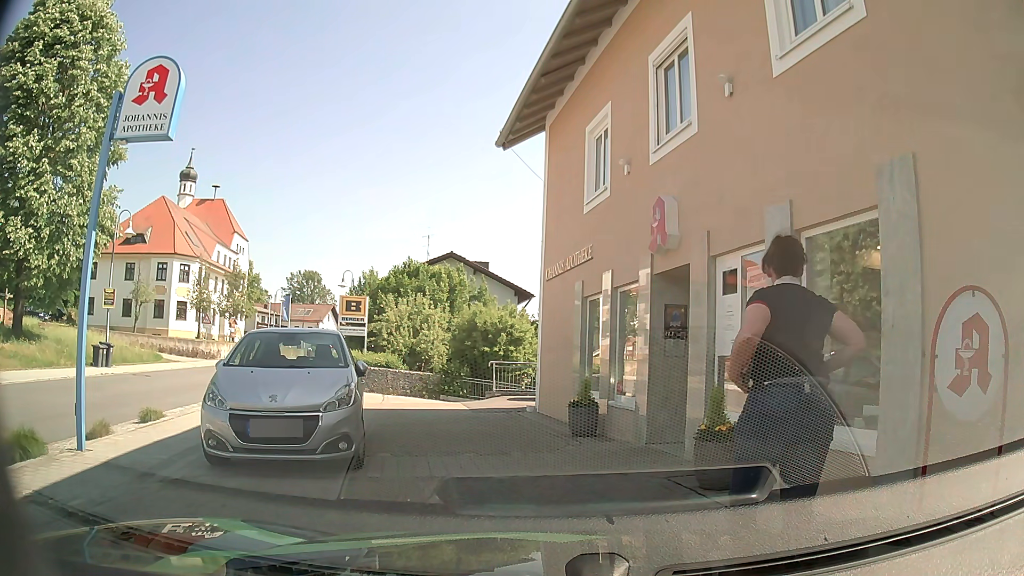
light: Day
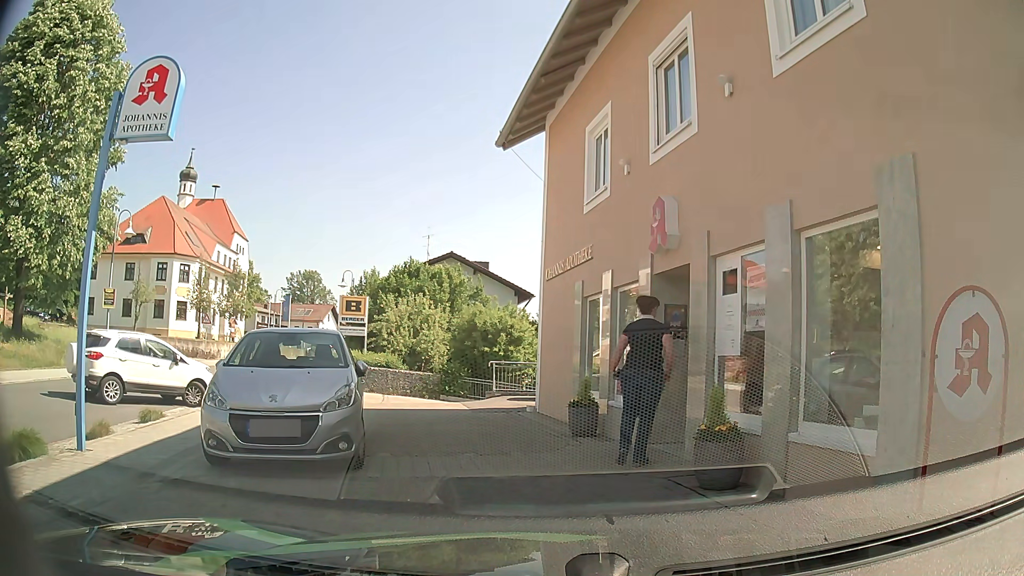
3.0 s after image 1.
(0.0, 0.0) m; 0°
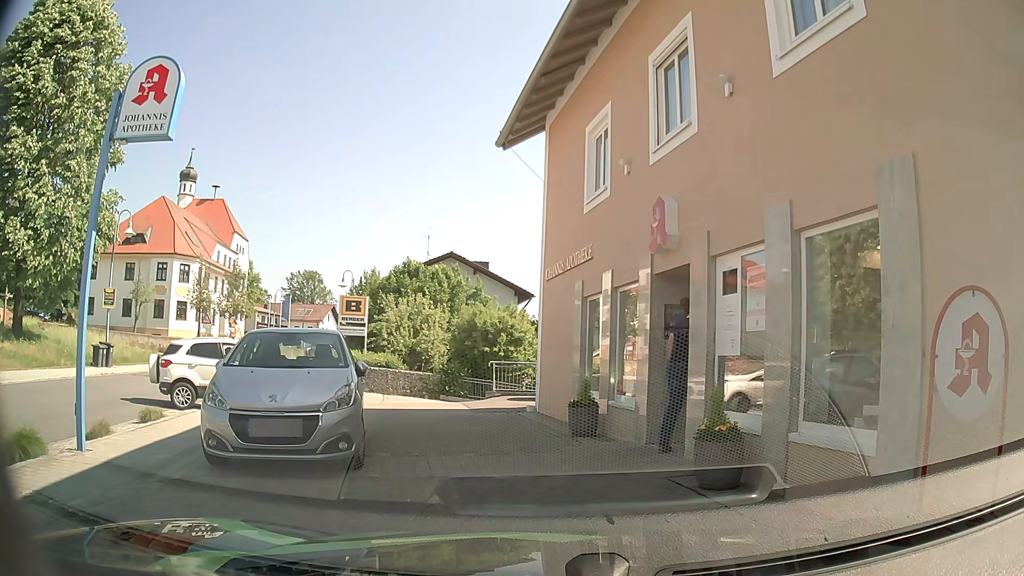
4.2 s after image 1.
(0.0, 0.0) m; 0°
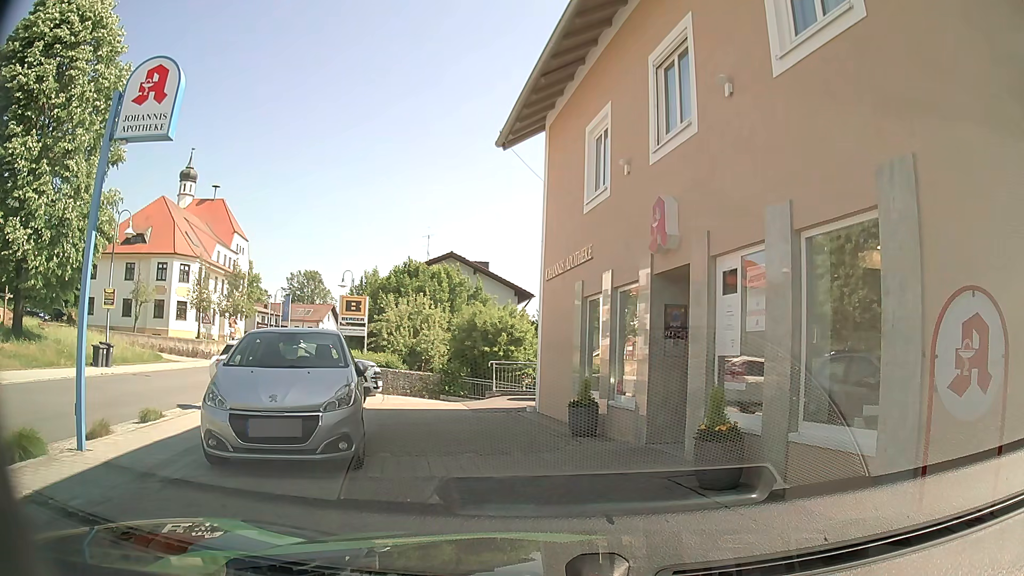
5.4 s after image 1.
(0.0, 0.0) m; 0°
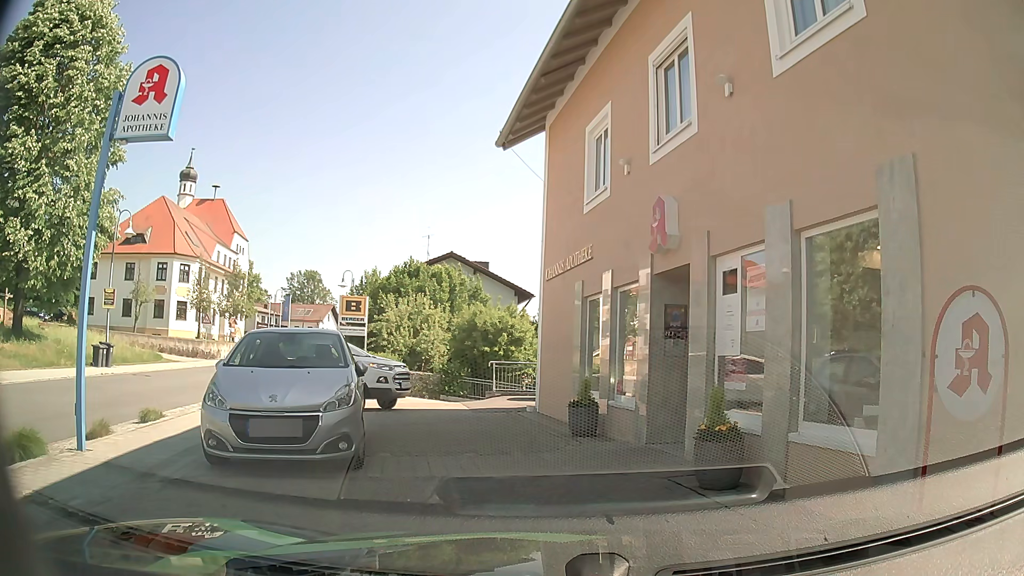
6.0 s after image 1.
(0.0, 0.0) m; 0°
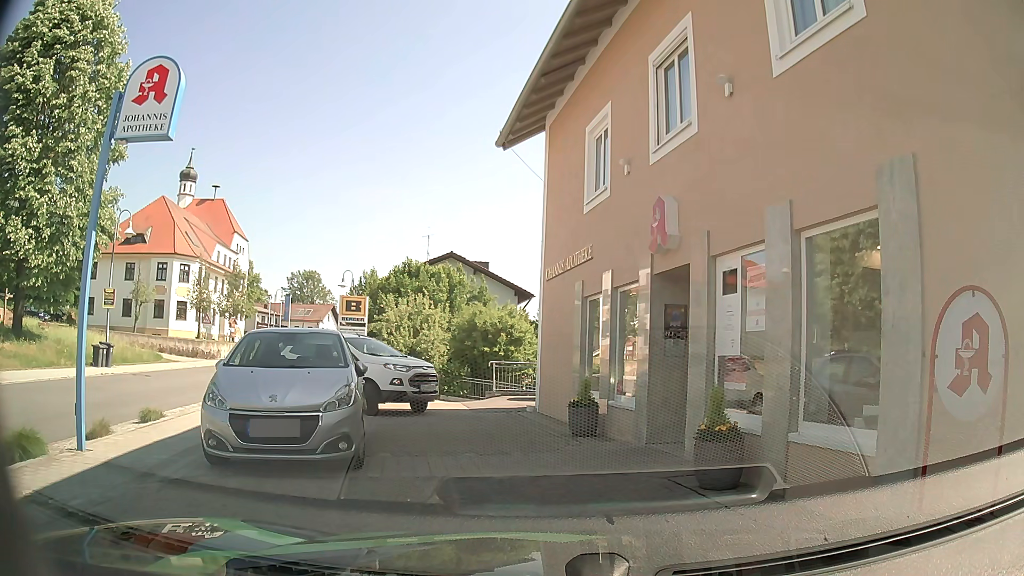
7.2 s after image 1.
(0.0, 0.0) m; 0°
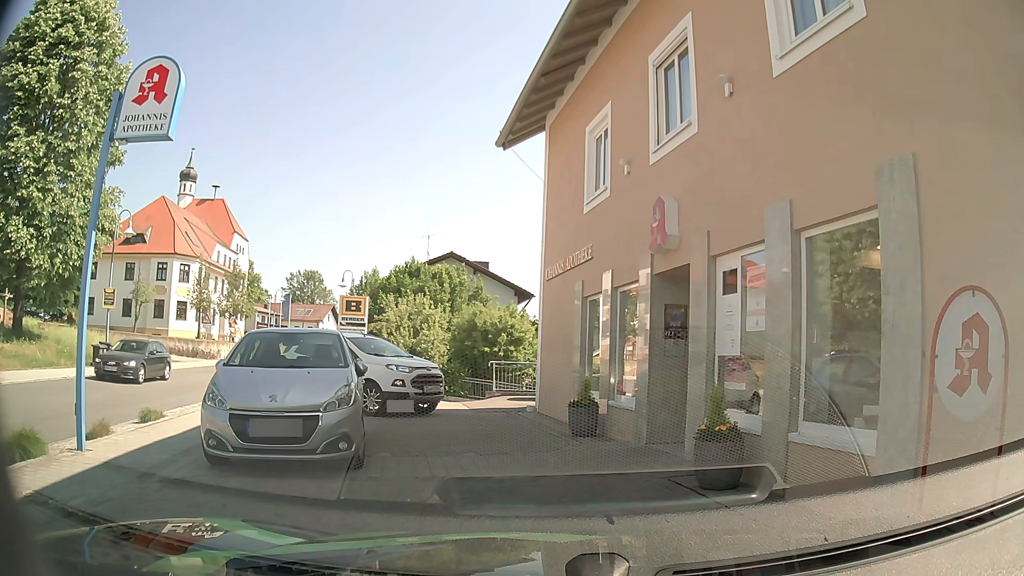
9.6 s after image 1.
(0.0, 0.0) m; 0°
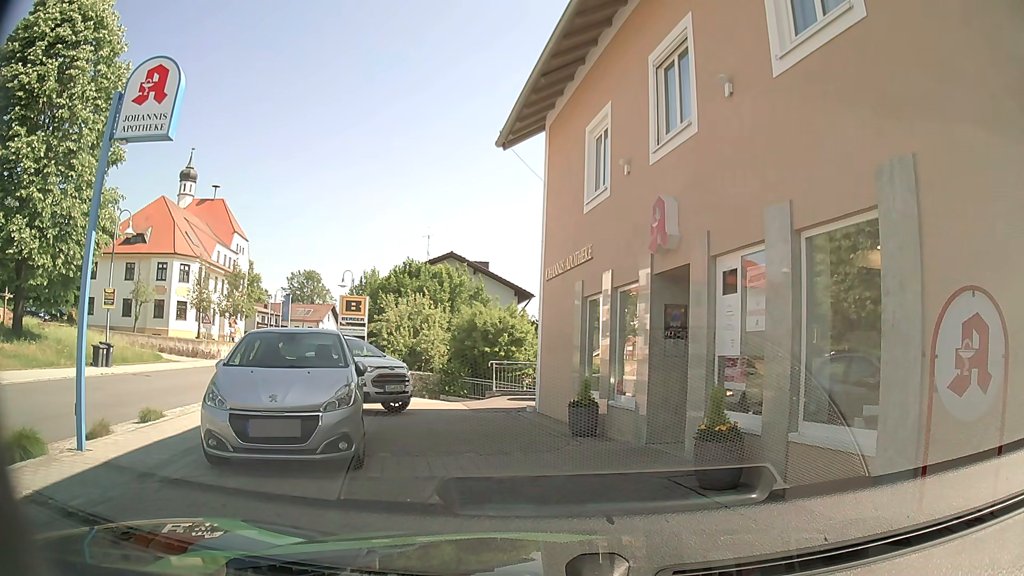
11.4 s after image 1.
(0.0, 0.0) m; 0°
